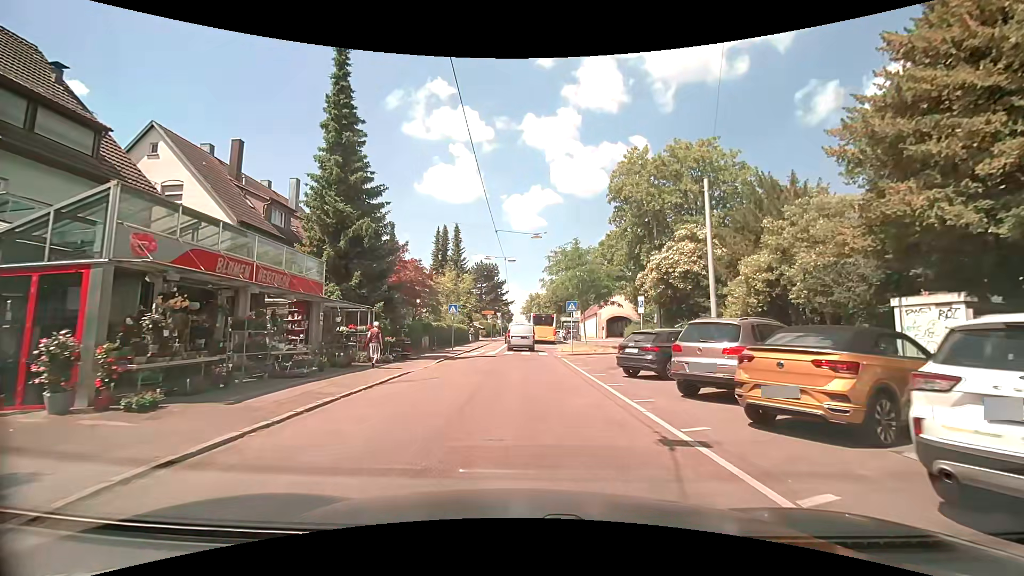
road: tertiary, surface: asphalt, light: Day
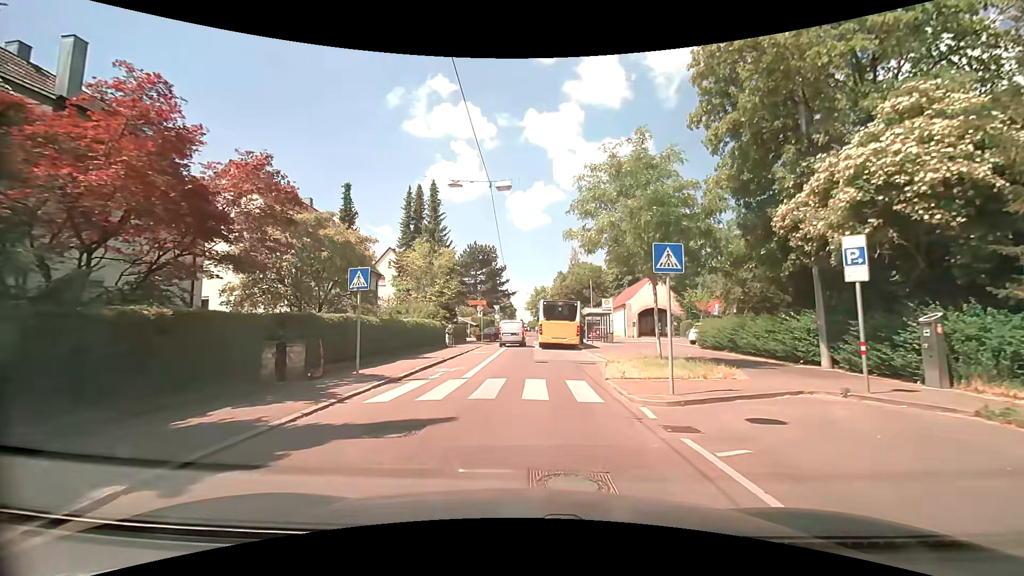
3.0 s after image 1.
(+0.1, +18.8) m; 0°
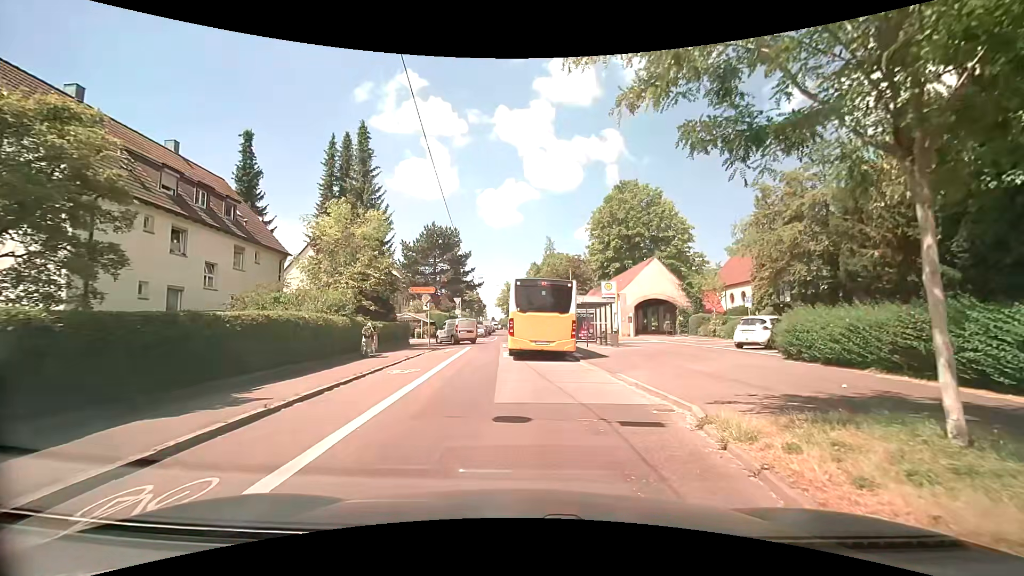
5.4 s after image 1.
(+0.3, +12.5) m; +3°
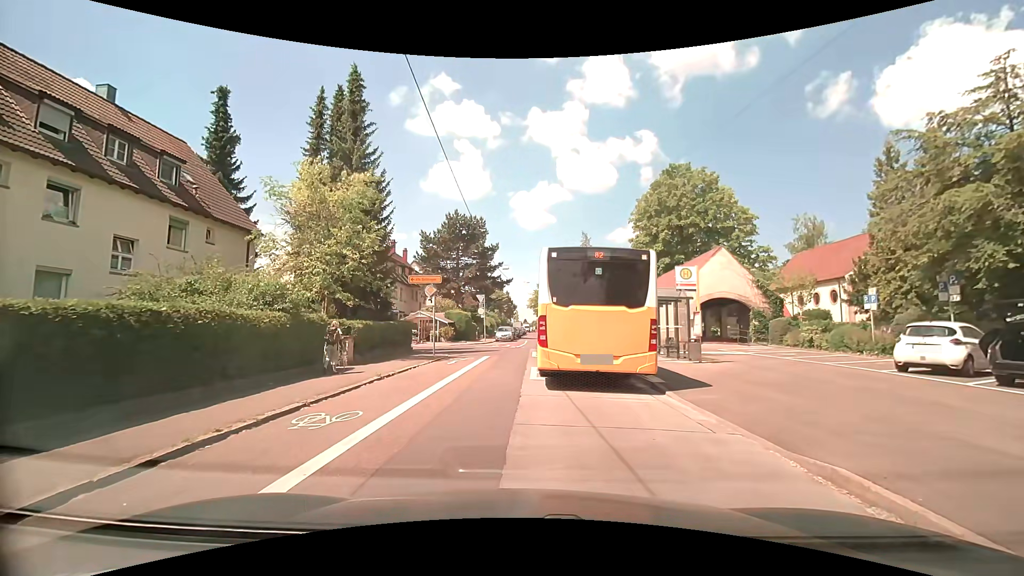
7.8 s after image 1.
(-0.1, +7.7) m; -2°
